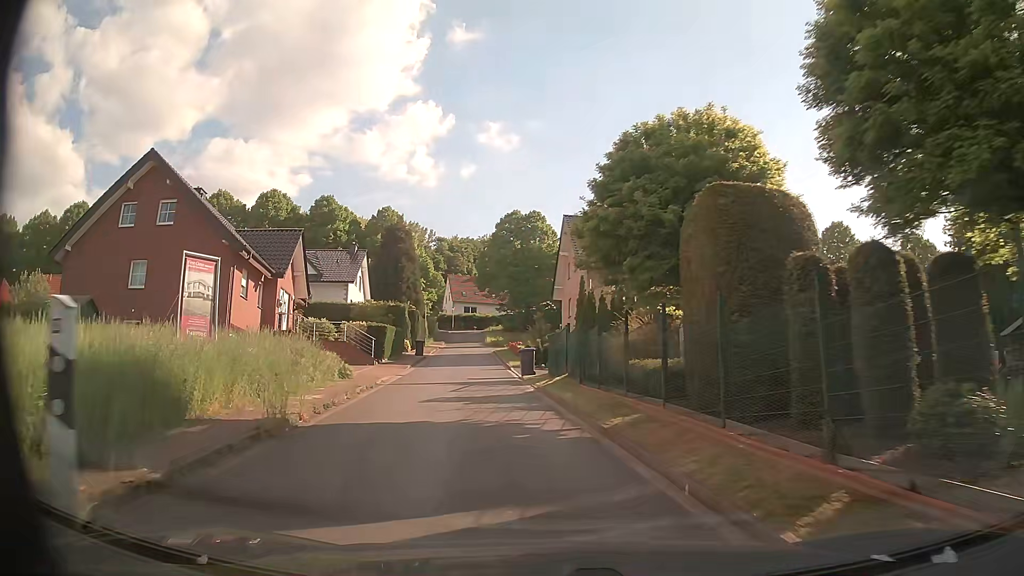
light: Day
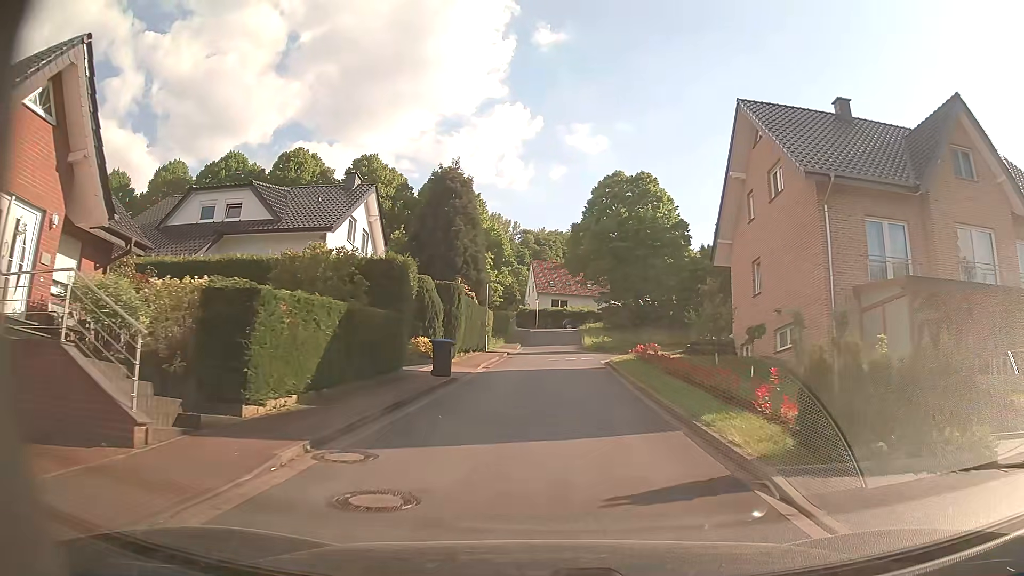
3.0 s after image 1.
(-2.9, +25.8) m; -8°
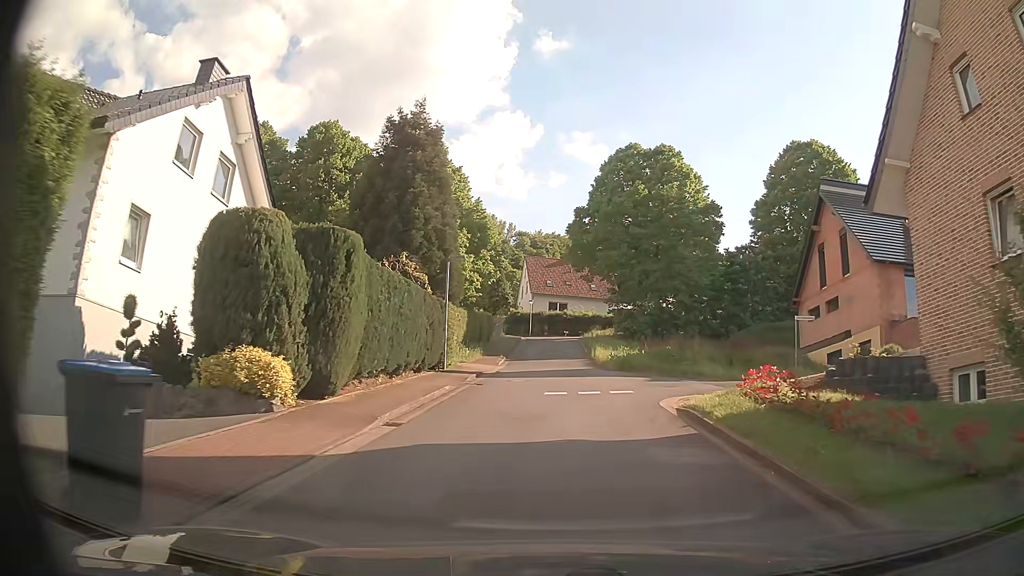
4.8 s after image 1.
(0.0, +15.3) m; 0°
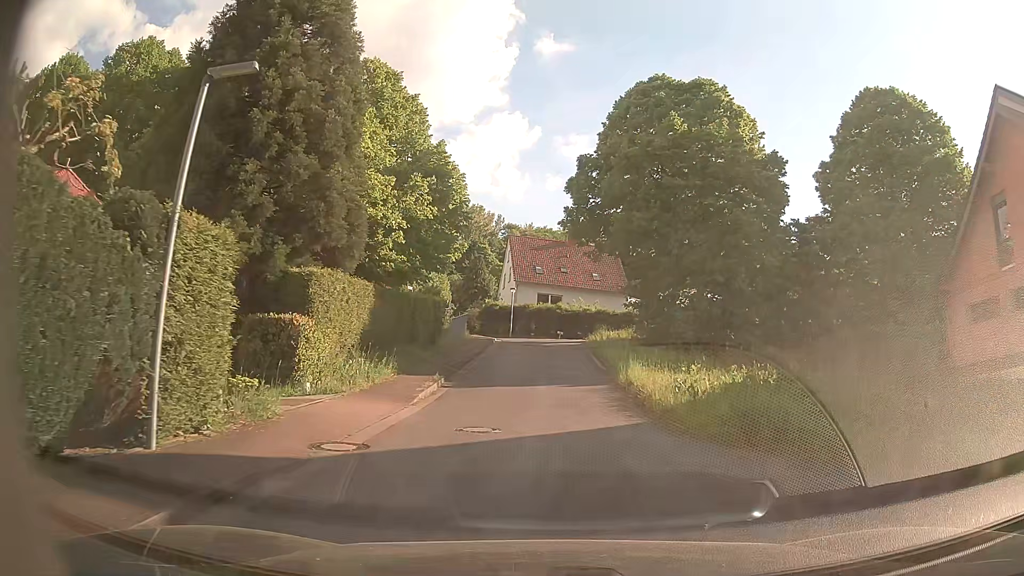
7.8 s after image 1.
(+0.3, +18.8) m; +2°
